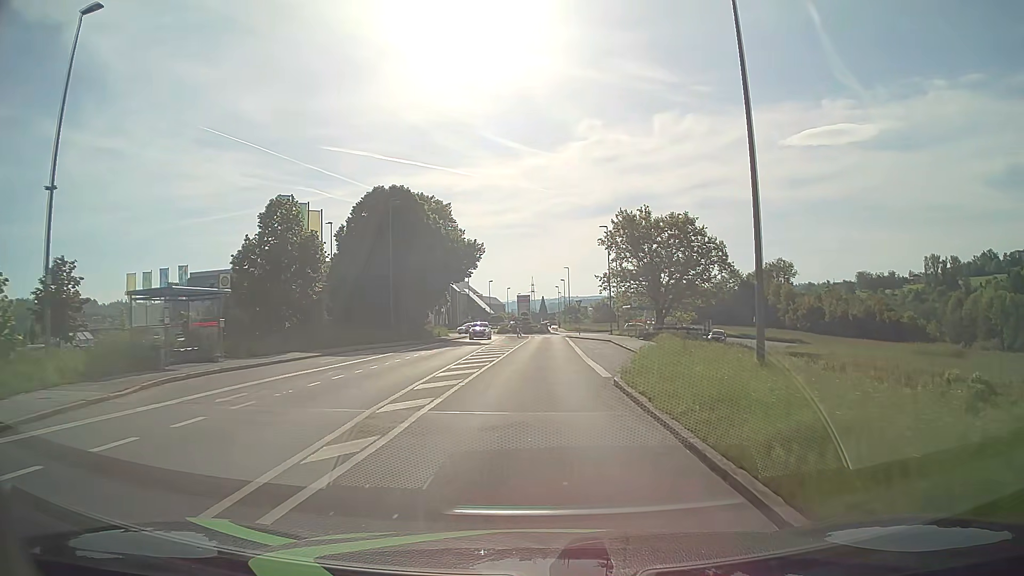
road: tertiary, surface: asphalt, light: Day
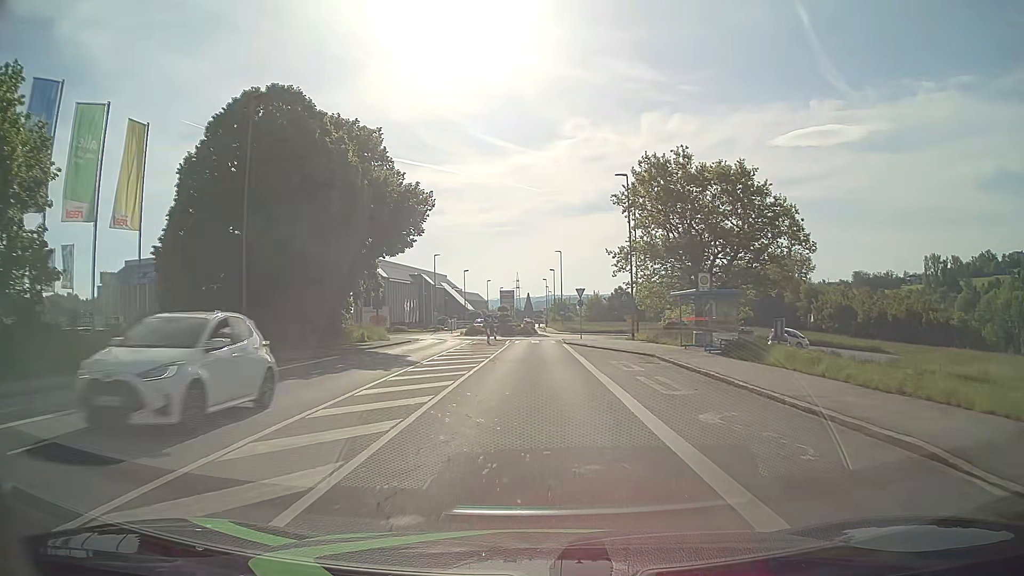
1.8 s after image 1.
(+0.2, +22.8) m; +1°
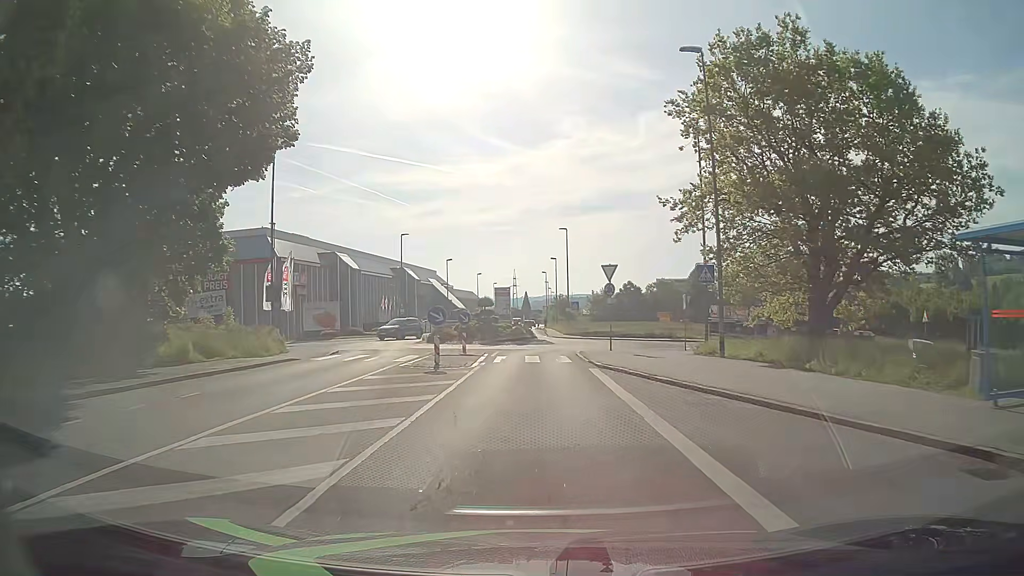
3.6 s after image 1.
(+0.1, +20.3) m; +1°
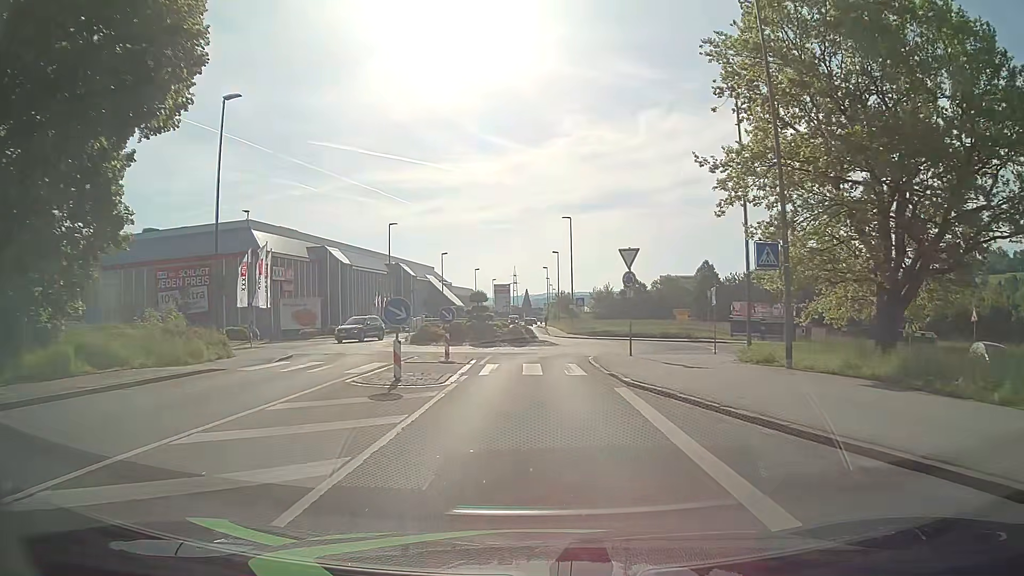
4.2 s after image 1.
(0.0, +5.8) m; 0°
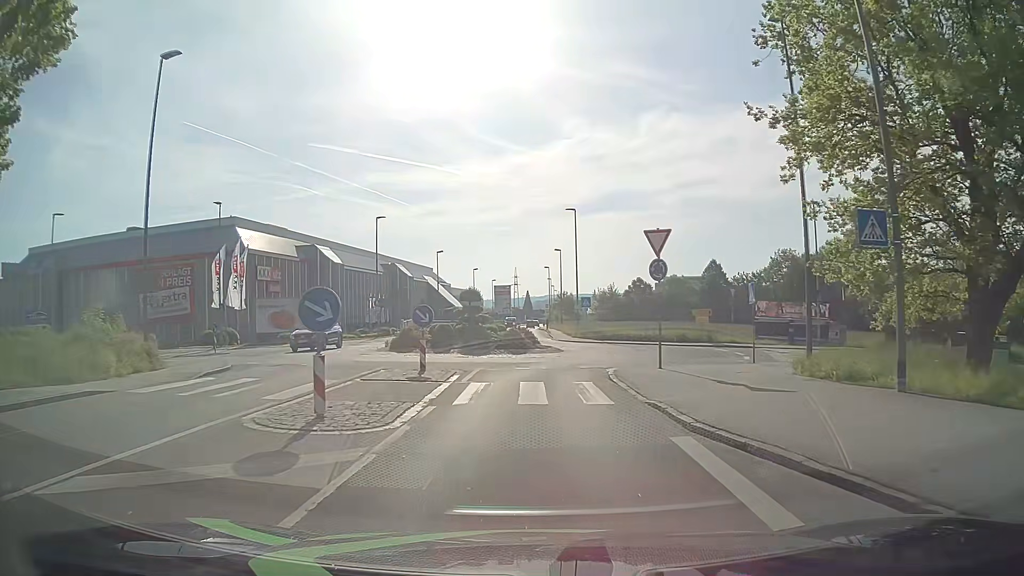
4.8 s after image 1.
(0.0, +5.2) m; 0°
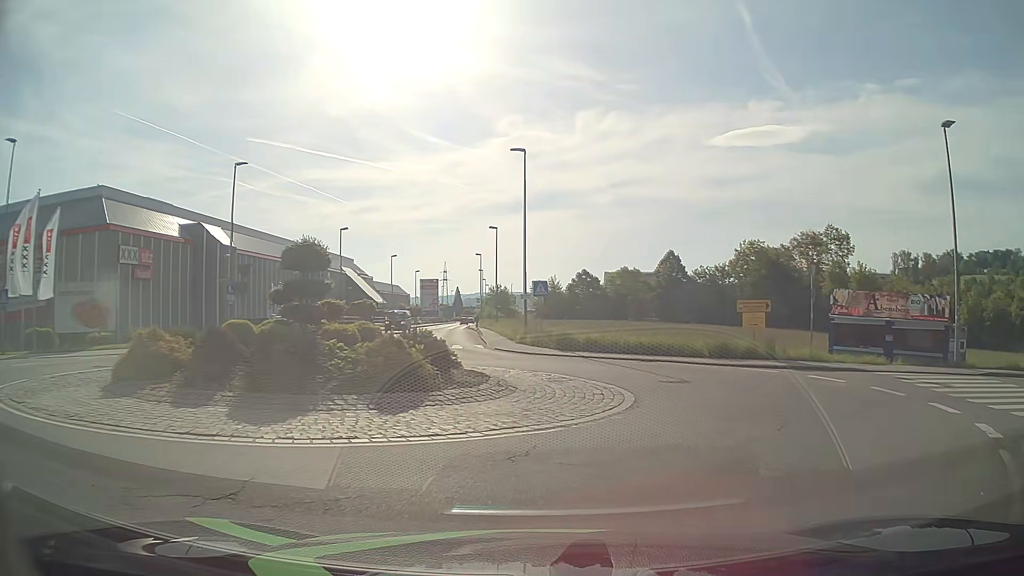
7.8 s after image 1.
(+0.1, +17.9) m; +6°
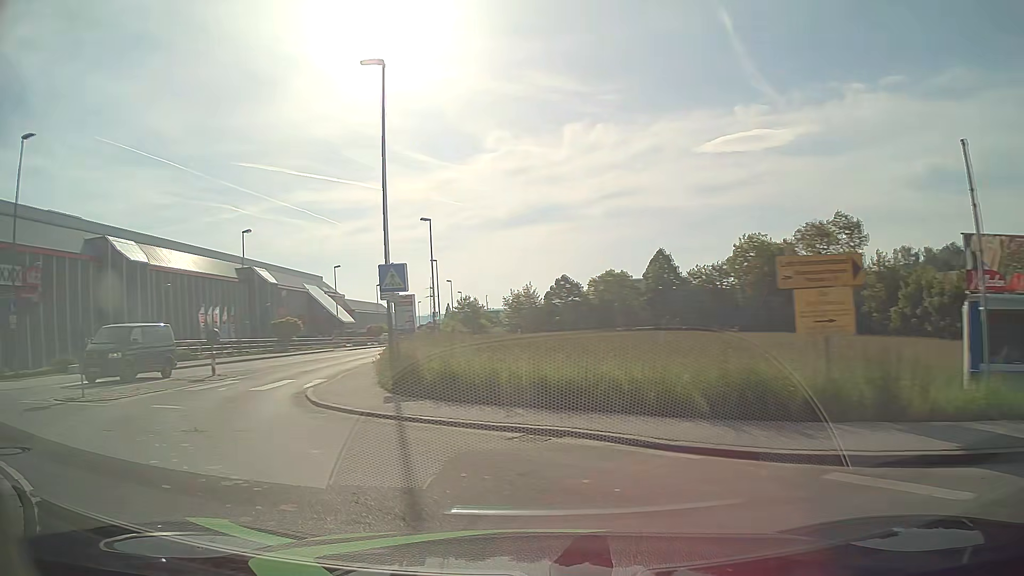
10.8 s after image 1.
(+3.9, +14.5) m; -1°
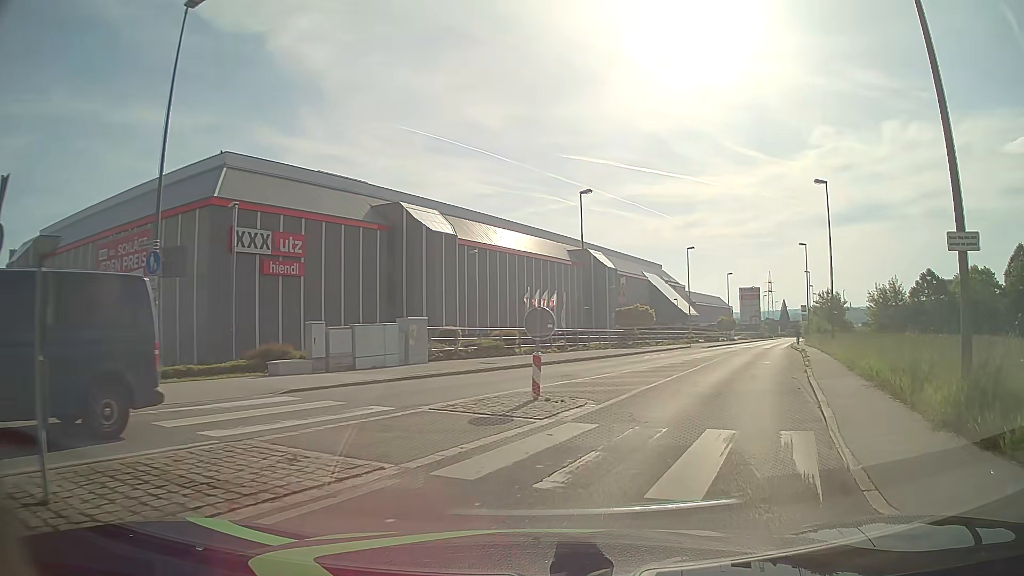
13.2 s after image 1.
(-4.9, +11.7) m; -26°
(+2, +10) (+5, +19) (+8, +29) (+12, +38) (+16, +47) (+19, +57) (+23, +66) (+27, +75) (+31, +84) (+35, +93) m
